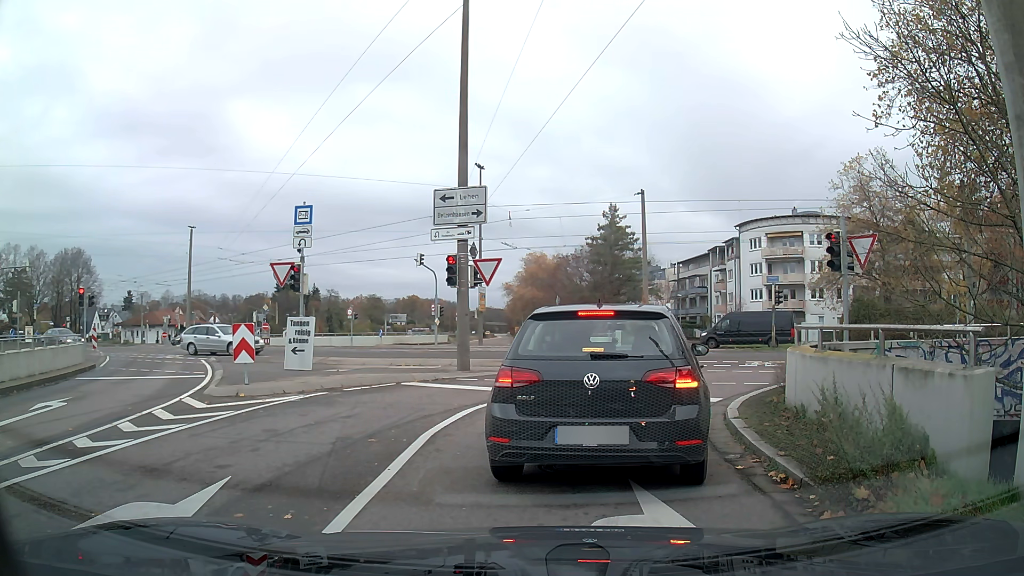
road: tertiary_link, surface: asphalt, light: Day
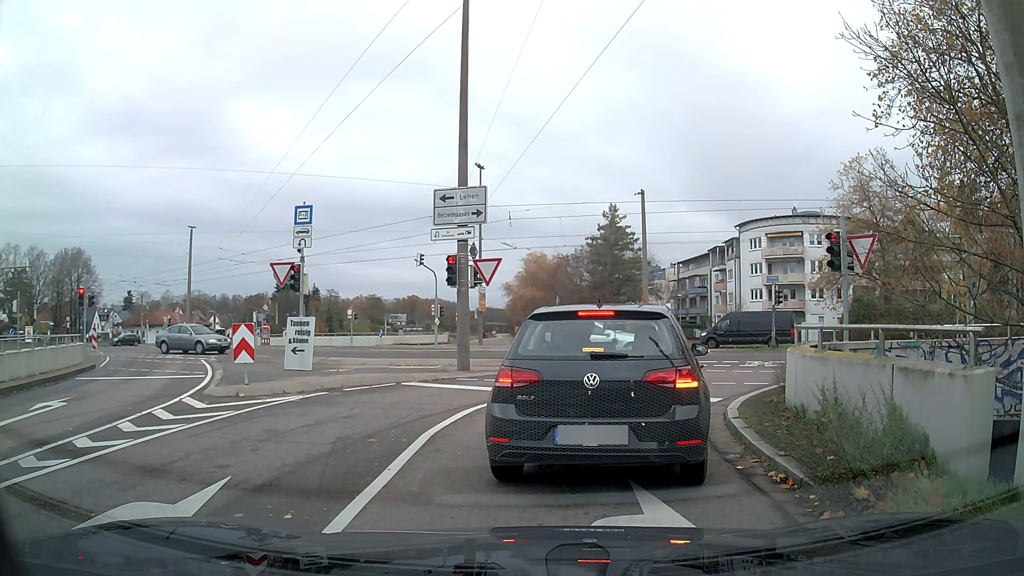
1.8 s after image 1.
(0.0, 0.0) m; 0°
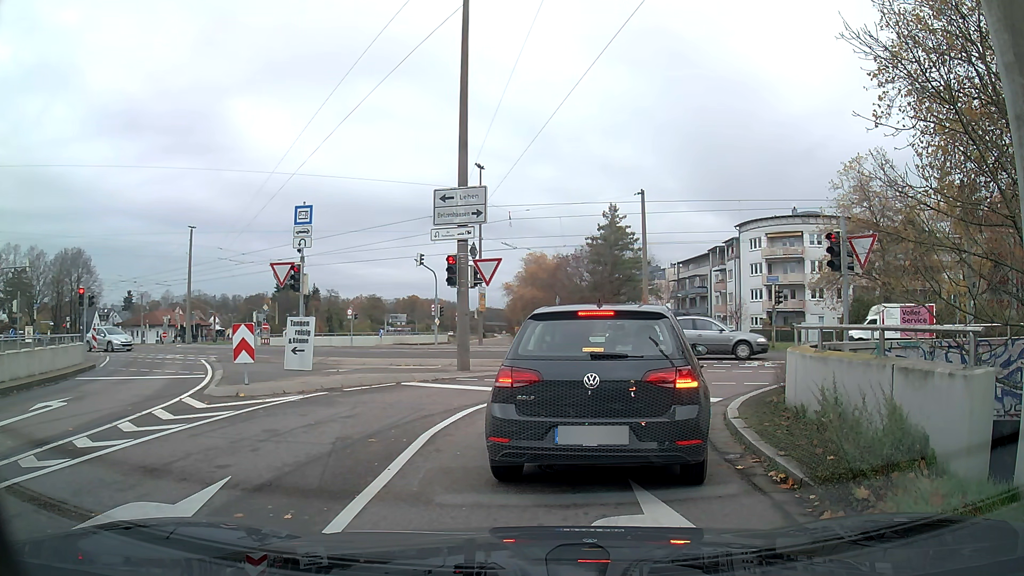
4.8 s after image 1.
(0.0, 0.0) m; 0°
(+1, +10) (+7, +17) (+17, +19) (+27, +17) (+36, +14) (+46, +11) (+55, +8) (+65, +5) (+75, +2) (+84, -1) m
